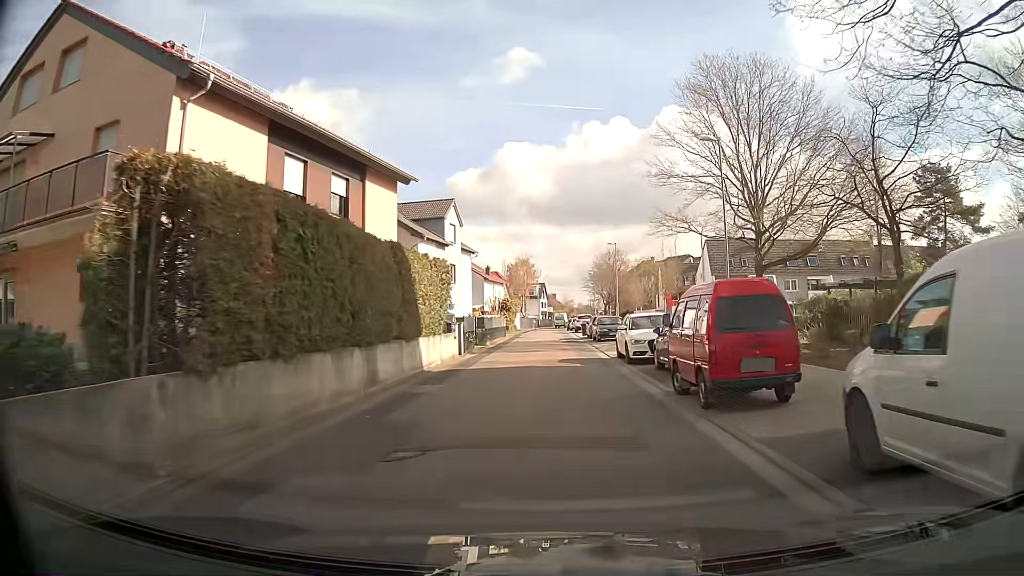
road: residential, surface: asphalt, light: Day
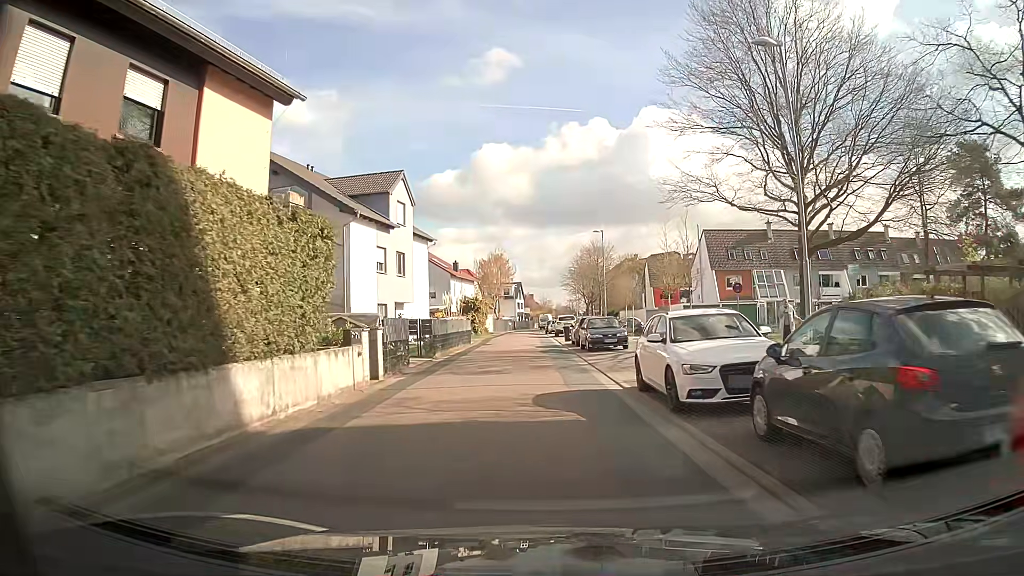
(+0.2, +10.0) m; +2°
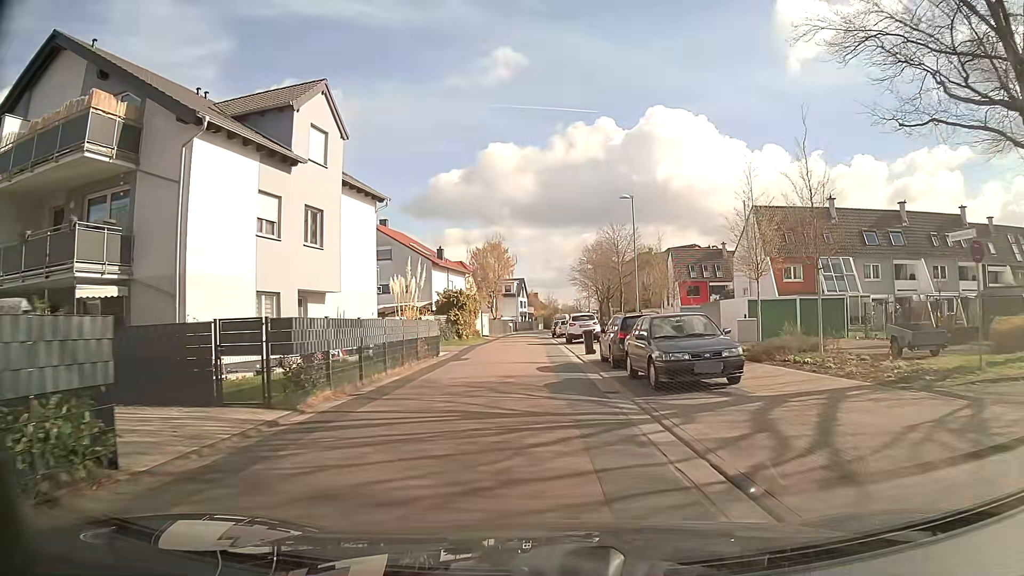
(-0.1, +15.3) m; 0°
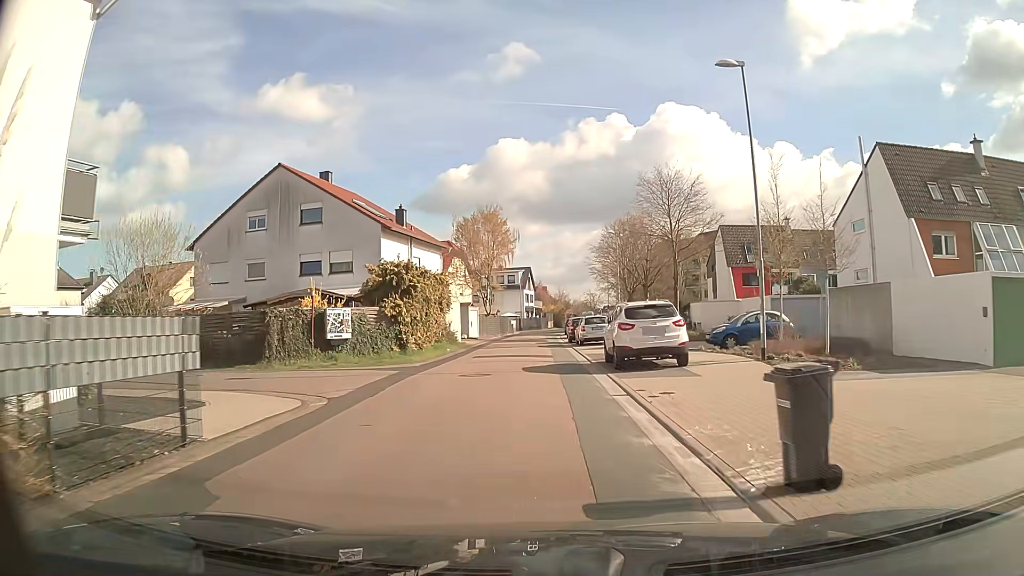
(-0.4, +21.0) m; -2°
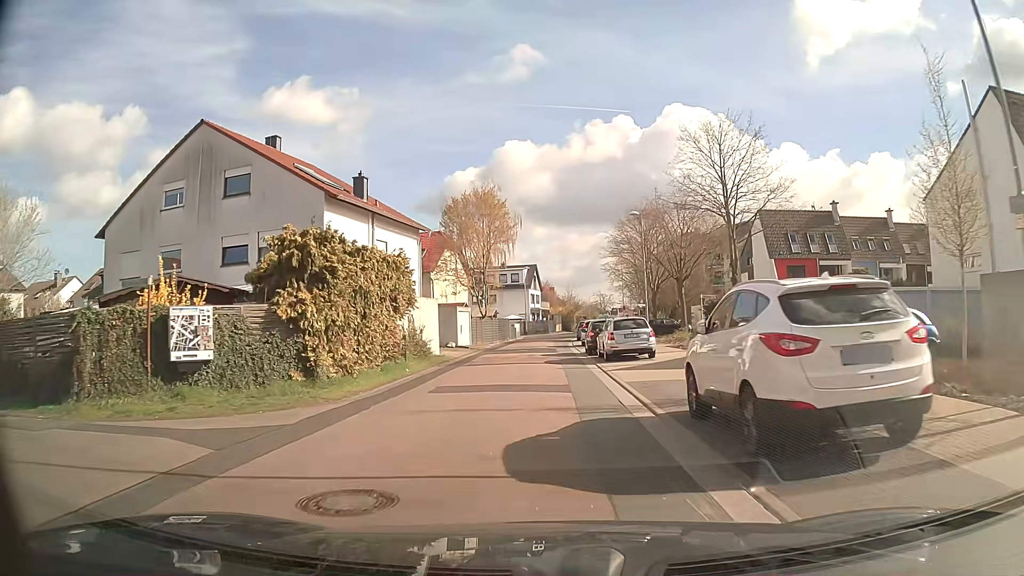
(+0.1, +10.7) m; +1°
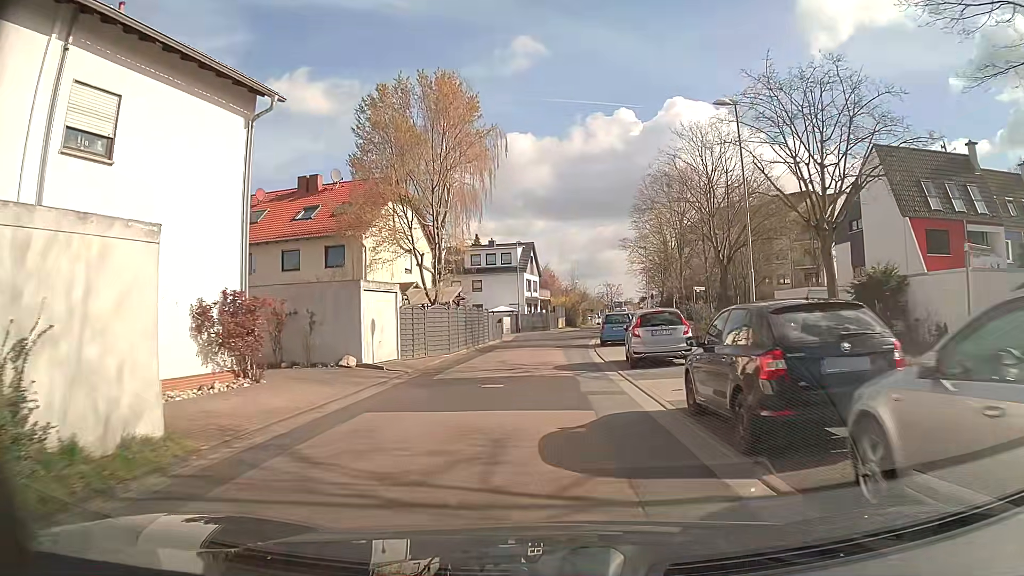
(-0.3, +21.8) m; -1°
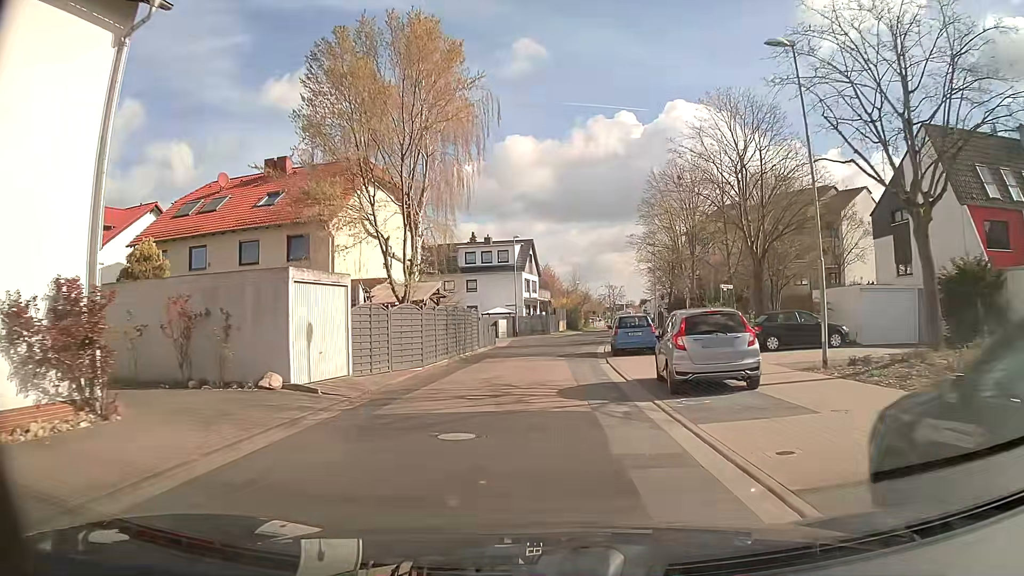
(0.0, +5.6) m; 0°
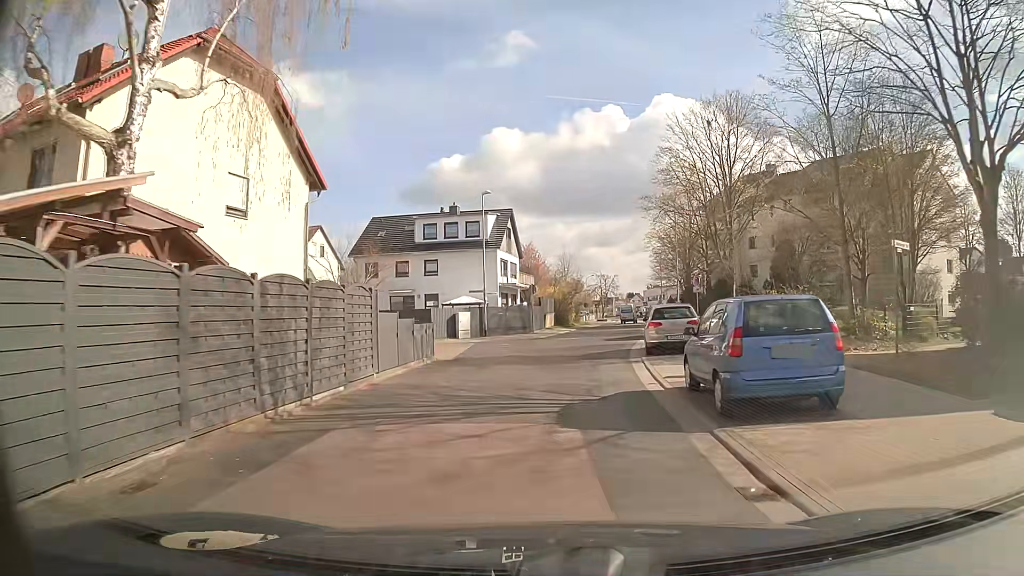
(+0.2, +17.2) m; +2°
(0, +10) (+1, +20) (+3, +30) (+4, +40) (+6, +50) (+7, +60) (+8, +69) (+10, +79) (+11, +89) (+13, +99) m
